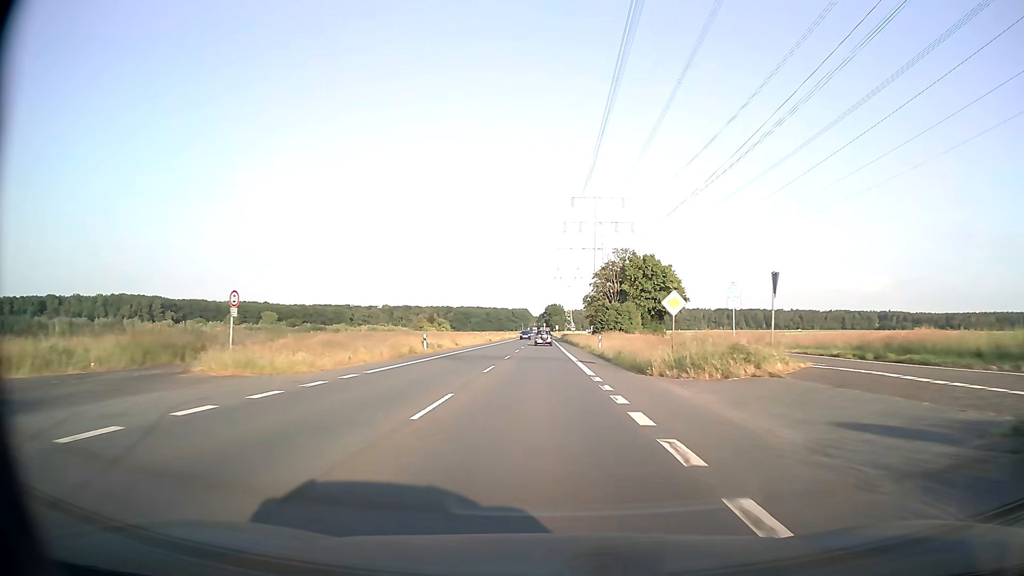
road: secondary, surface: asphalt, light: Day
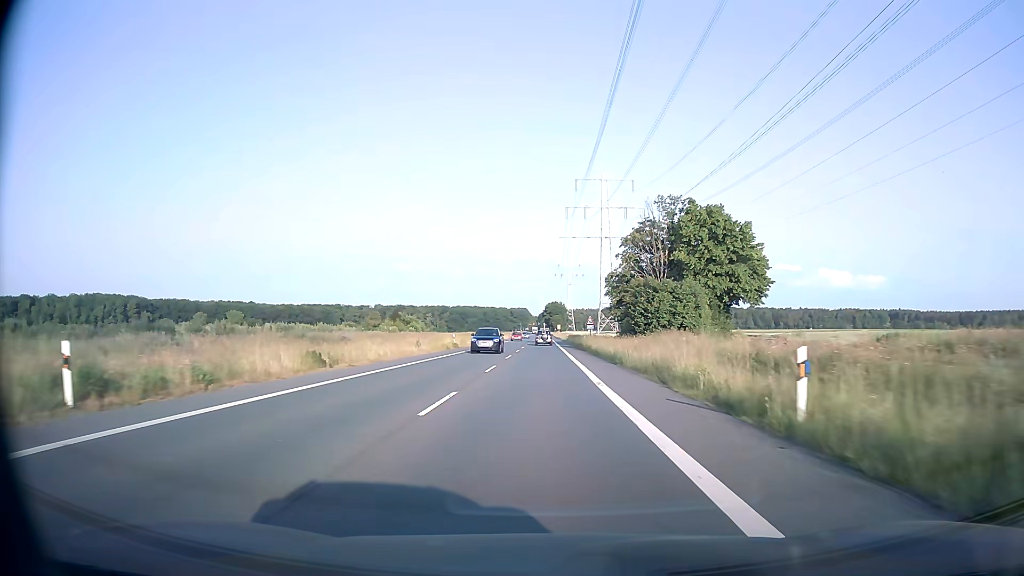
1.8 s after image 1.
(0.0, +35.6) m; 0°
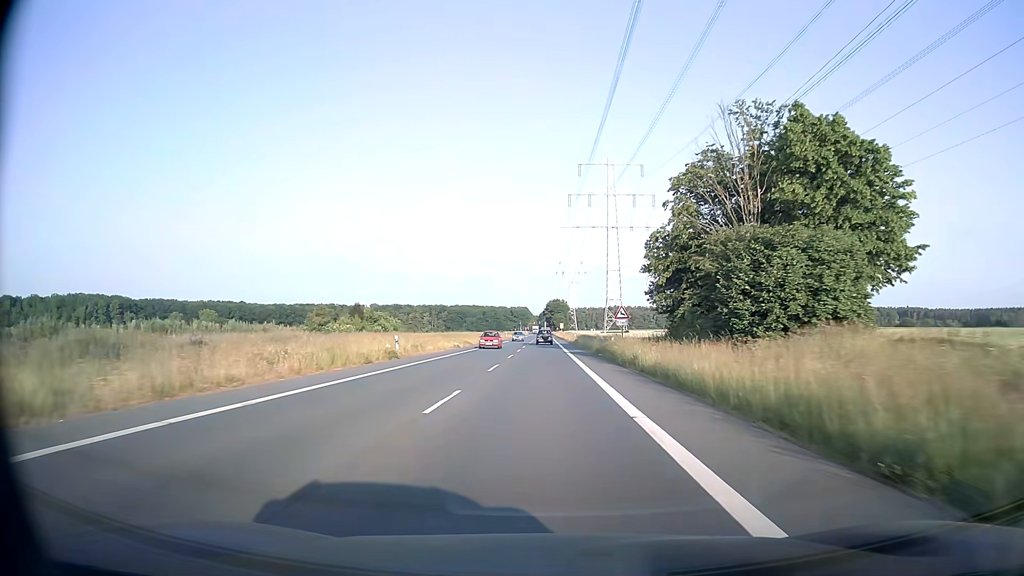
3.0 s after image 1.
(0.0, +23.8) m; 0°
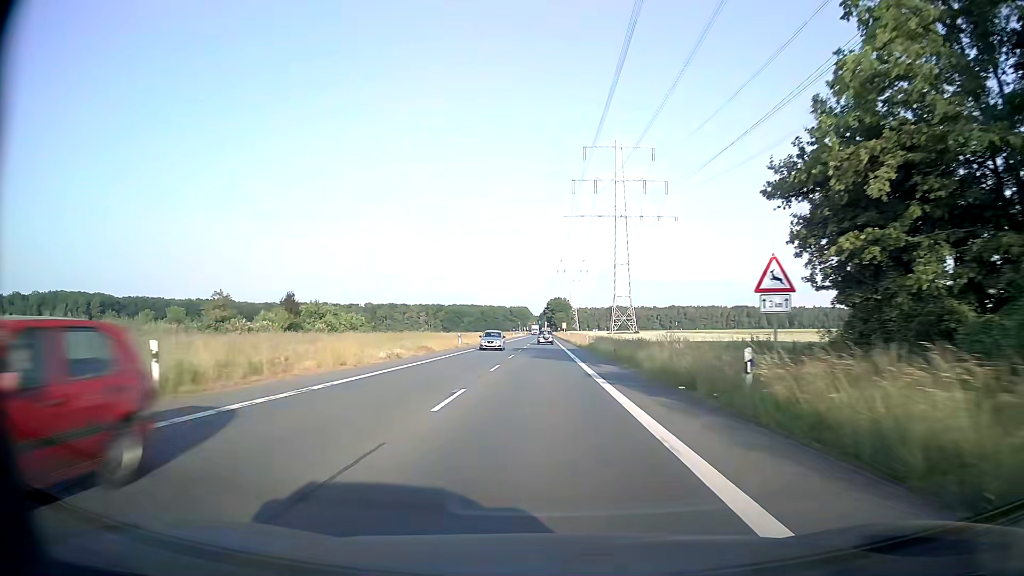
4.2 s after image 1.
(0.0, +23.9) m; 0°
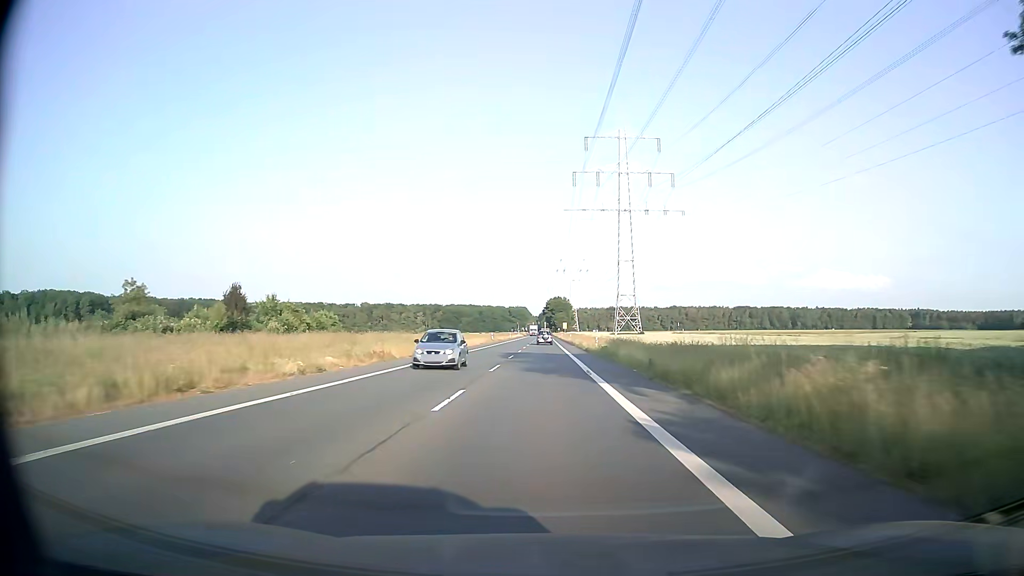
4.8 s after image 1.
(0.0, +12.0) m; 0°
(0, +10) (0, +20) (0, +30) (0, +40) (0, +50) (0, +60) (0, +70) (0, +80) (0, +90) (0, +100) m
